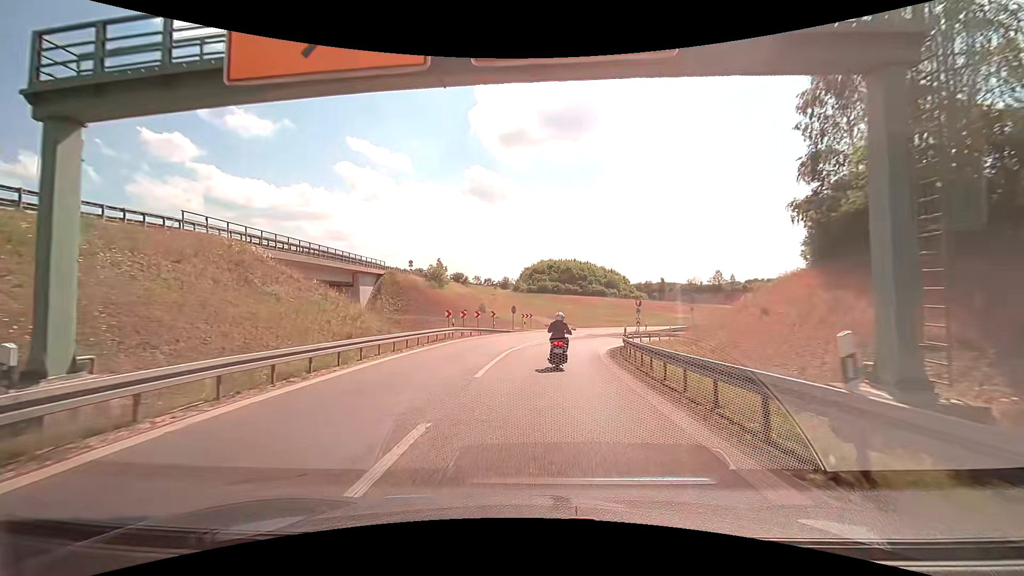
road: motorway_link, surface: asphalt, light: Day
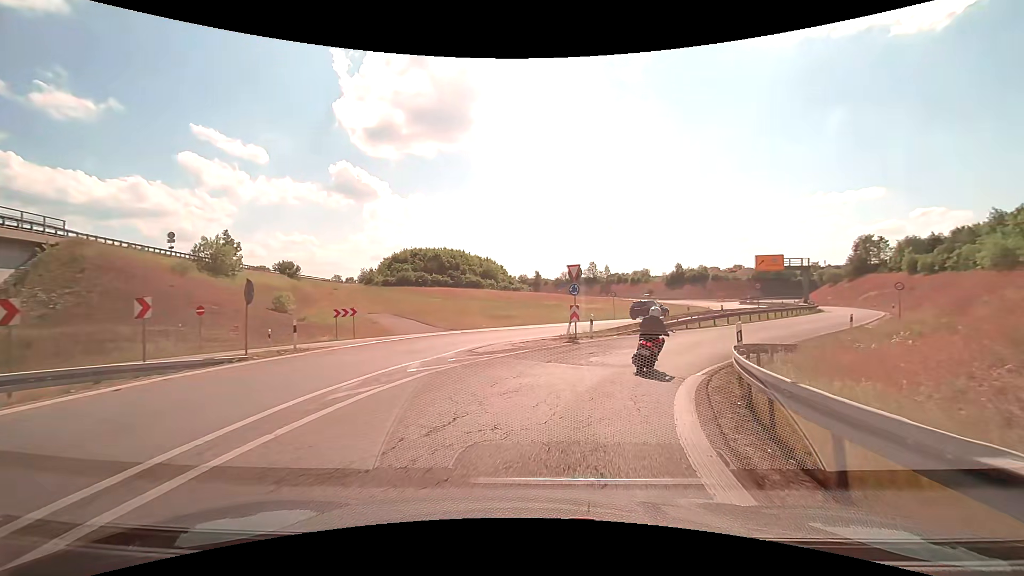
(+2.1, +28.7) m; +14°
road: trunk_link
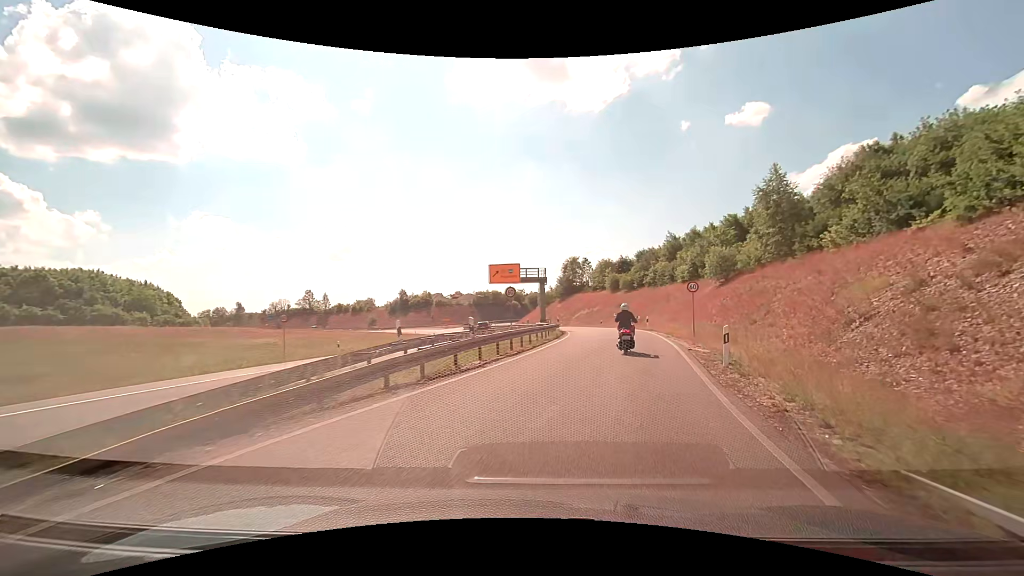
(+5.3, +19.9) m; +30°
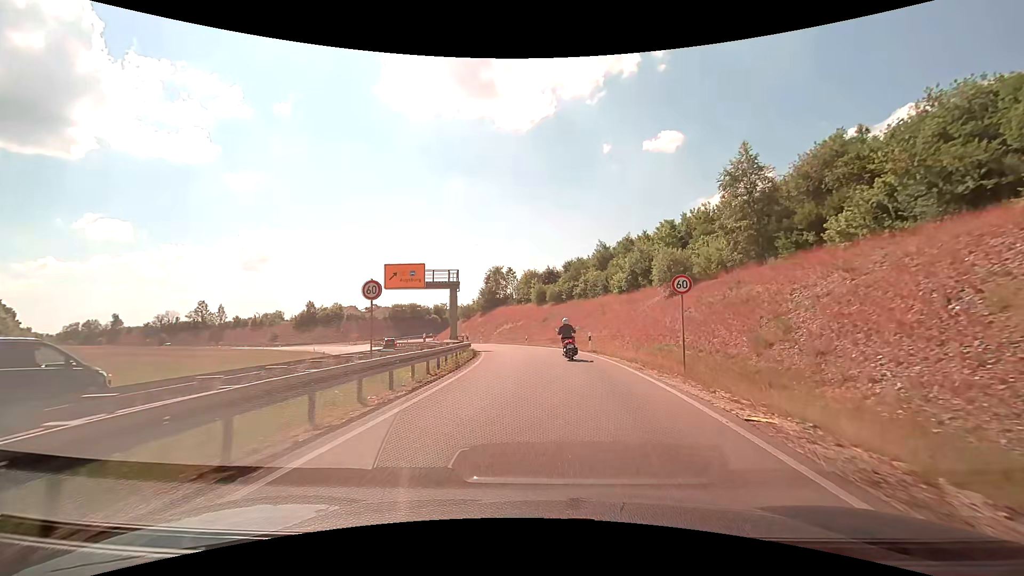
(+1.2, +11.4) m; +9°
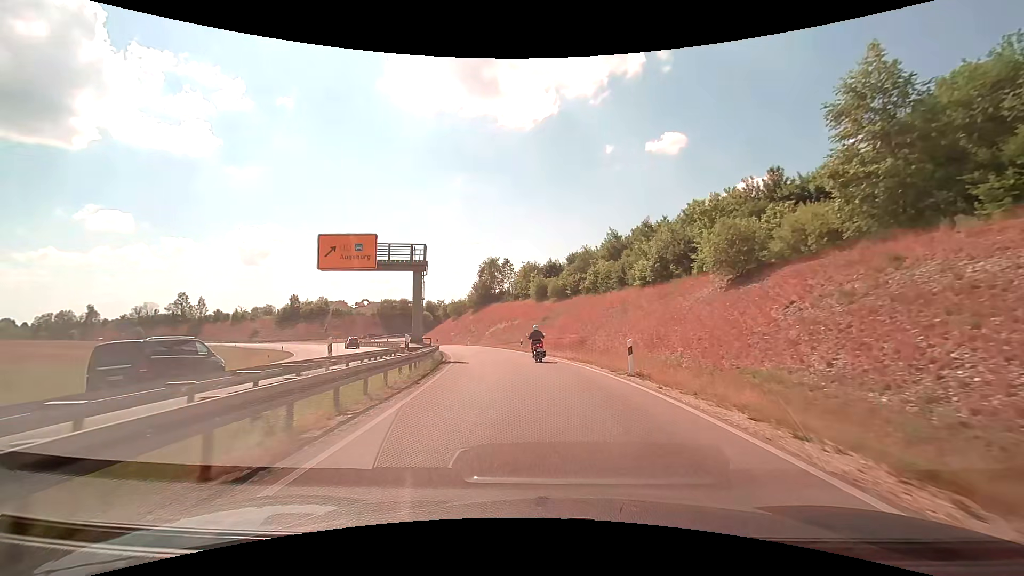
(+0.1, +12.5) m; 0°
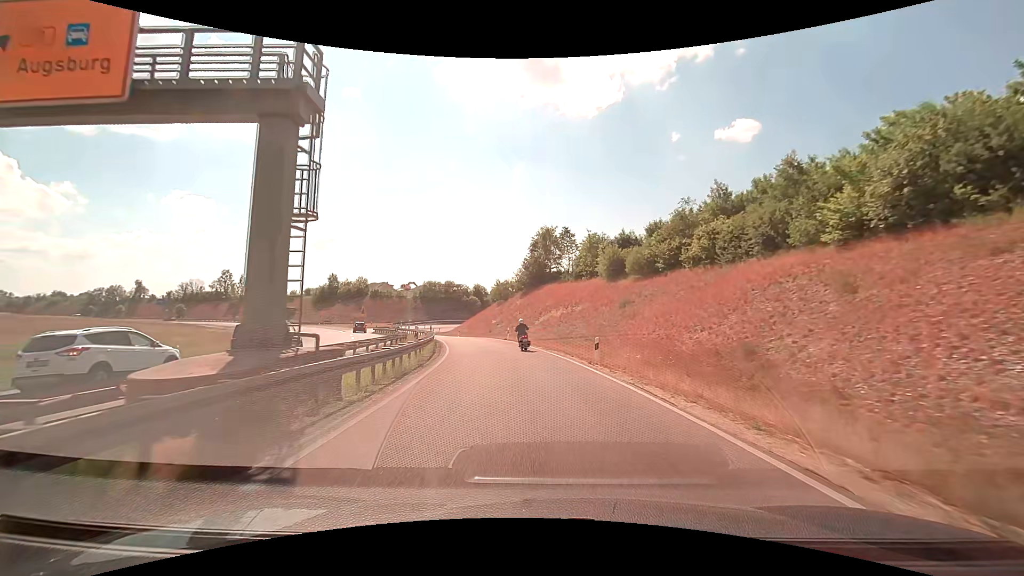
(-1.0, +21.3) m; -6°
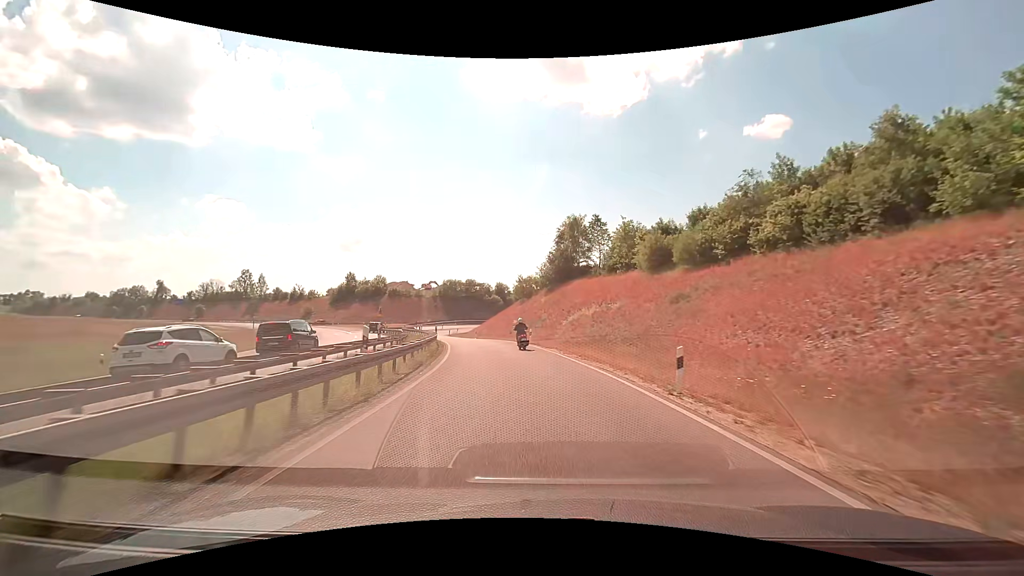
(-0.2, +7.9) m; -3°
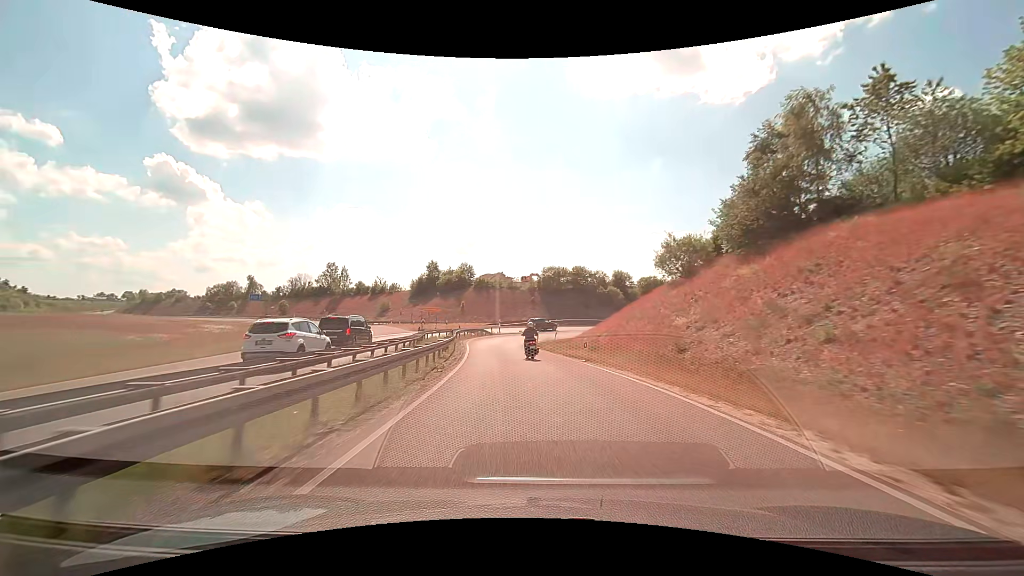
(-3.6, +34.5) m; -12°
(0, +10) (-1, +20) (-2, +30) (-3, +40) (-2, +50) (+1, +59) (+6, +68) (+14, +74) (+23, +77) (+33, +80) m
